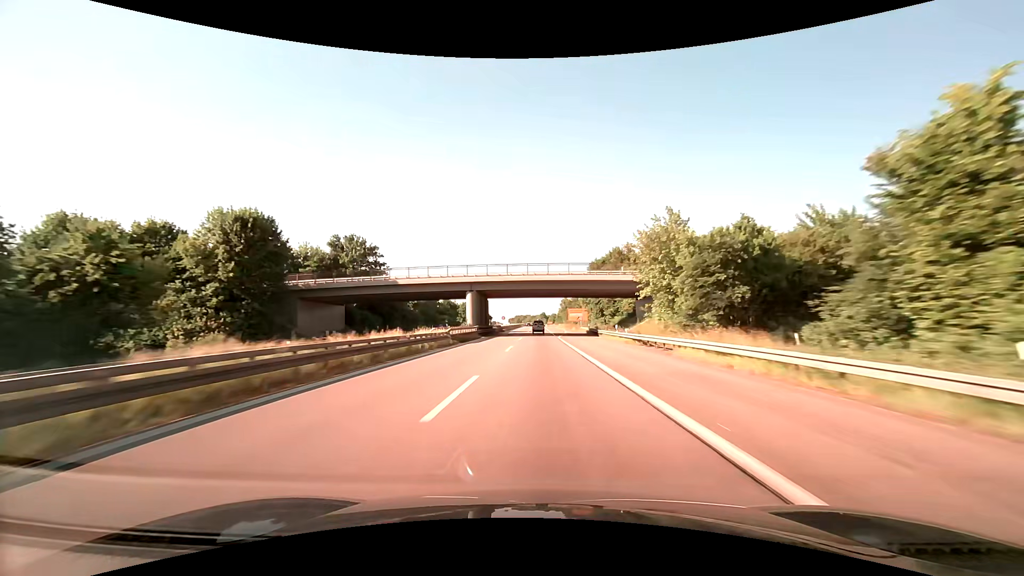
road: trunk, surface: asphalt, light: Day
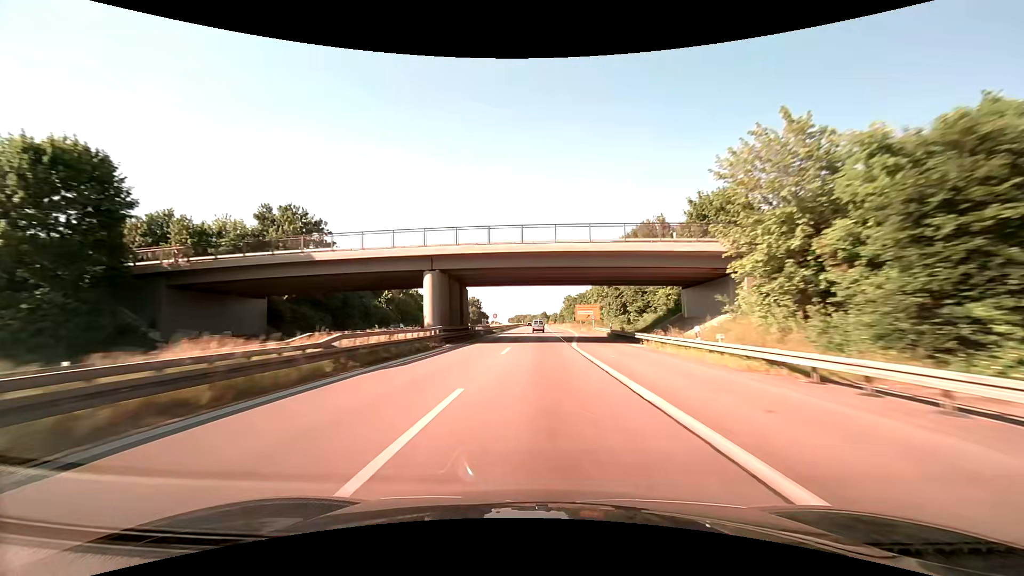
(0.0, +20.8) m; 0°
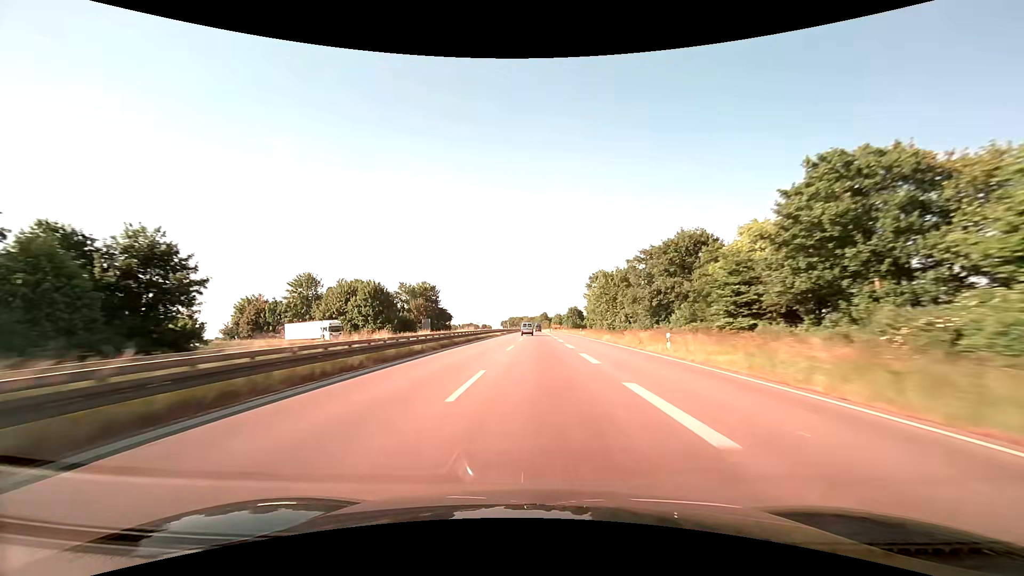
(0.0, +102.8) m; 0°
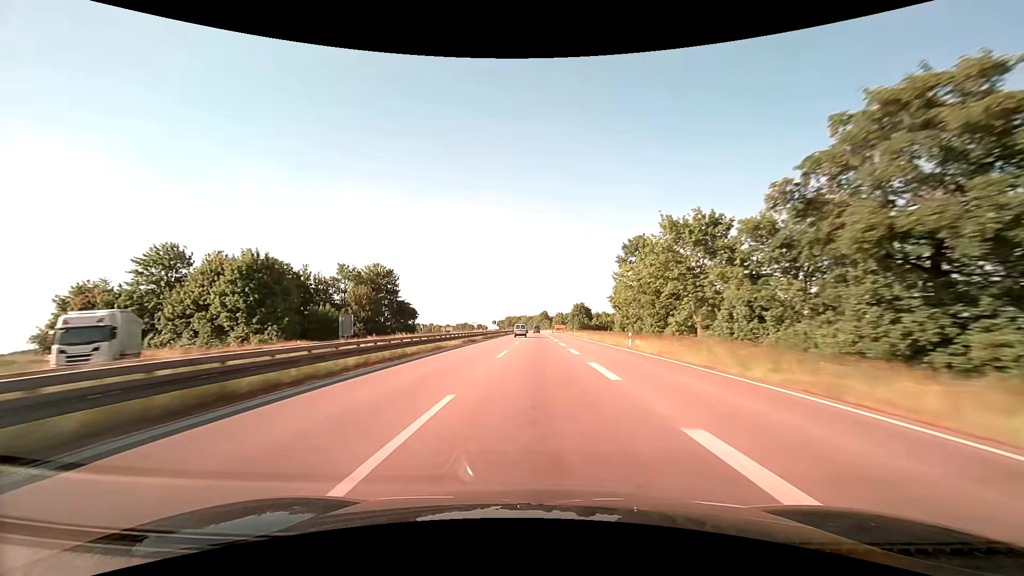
(-0.1, +41.0) m; 0°
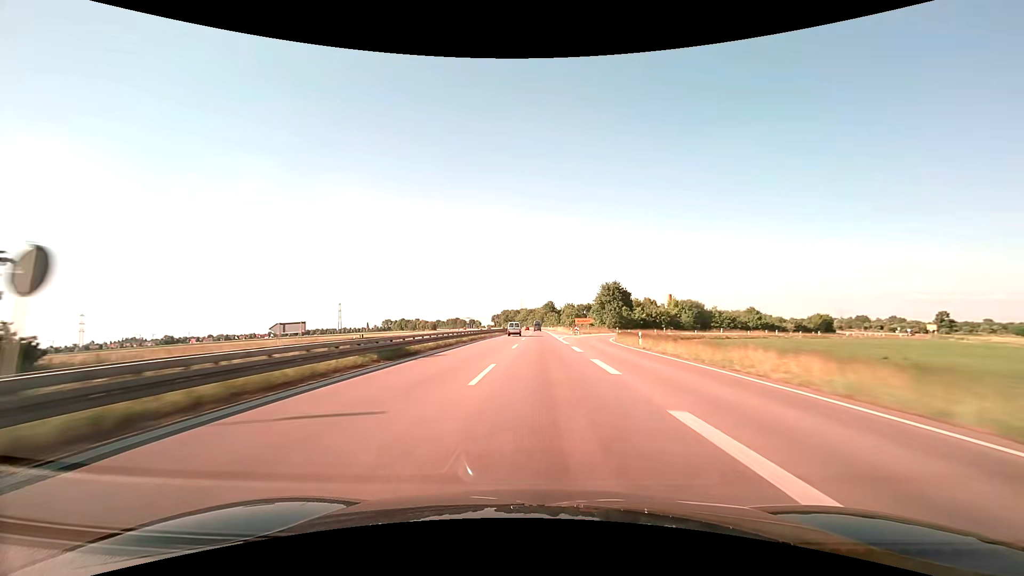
(-0.2, +82.4) m; 0°
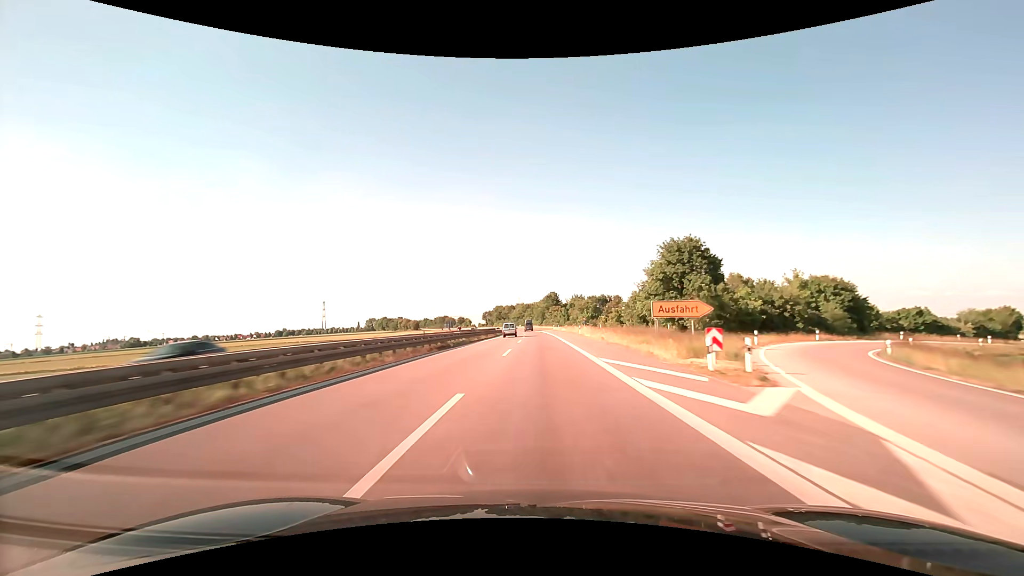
(+0.1, +61.1) m; 0°
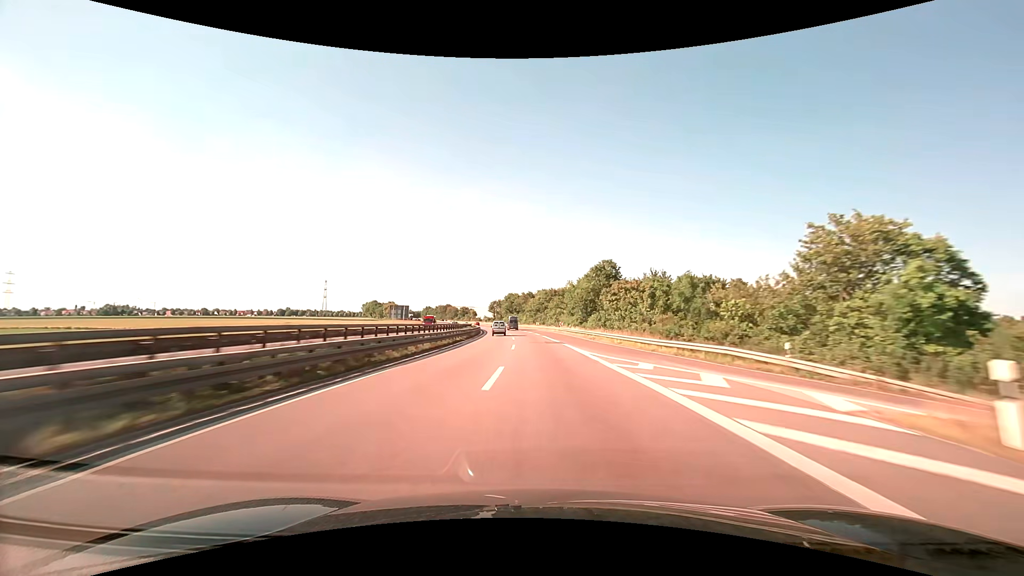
(-1.7, +101.4) m; -3°
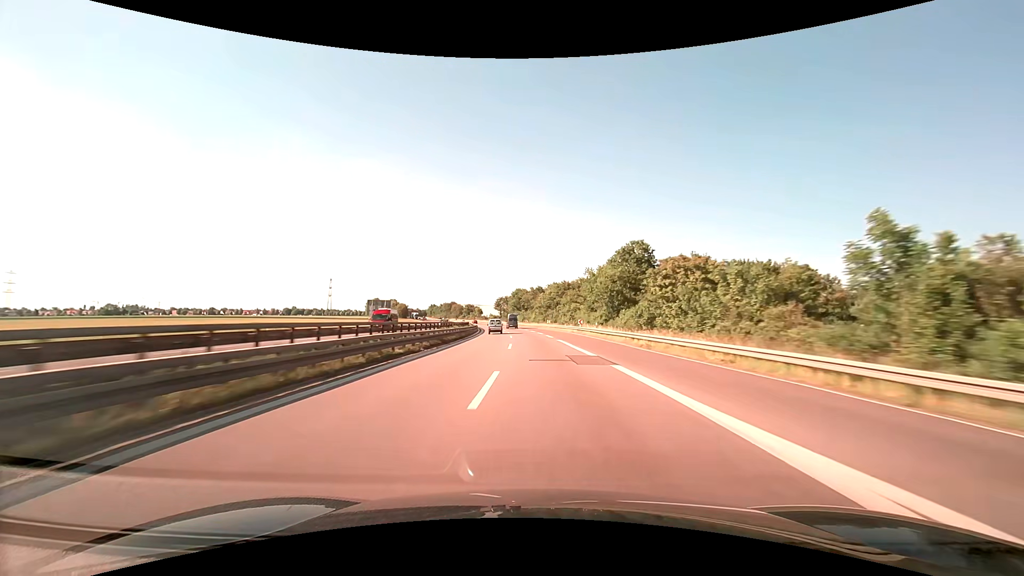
(-0.2, +20.4) m; -1°
(0, +10) (0, +20) (-1, +30) (-1, +40) (-2, +50) (-2, +60) (-3, +70) (-4, +80) (-5, +90) (-6, +100) m
